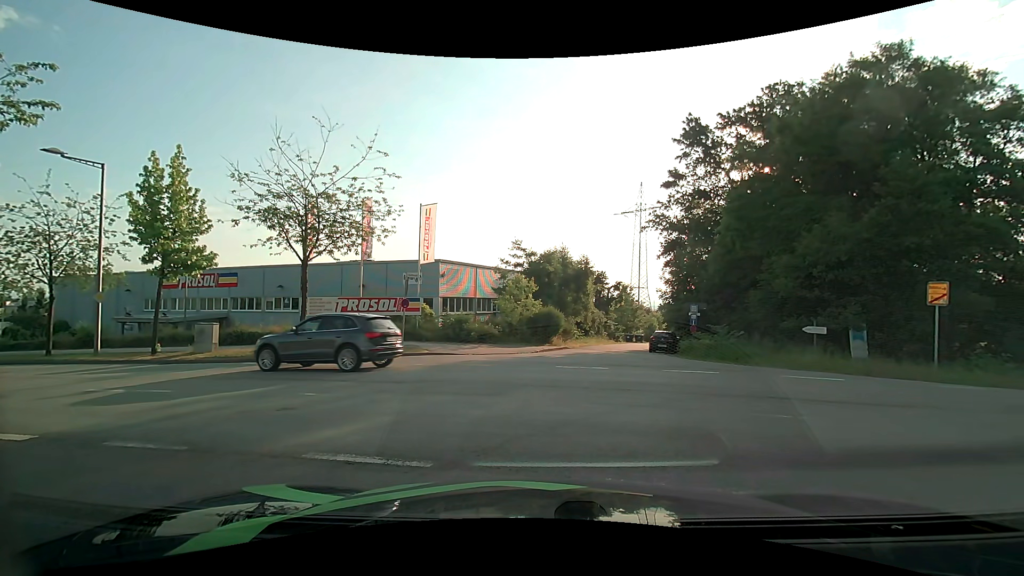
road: residential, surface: asphalt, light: Day
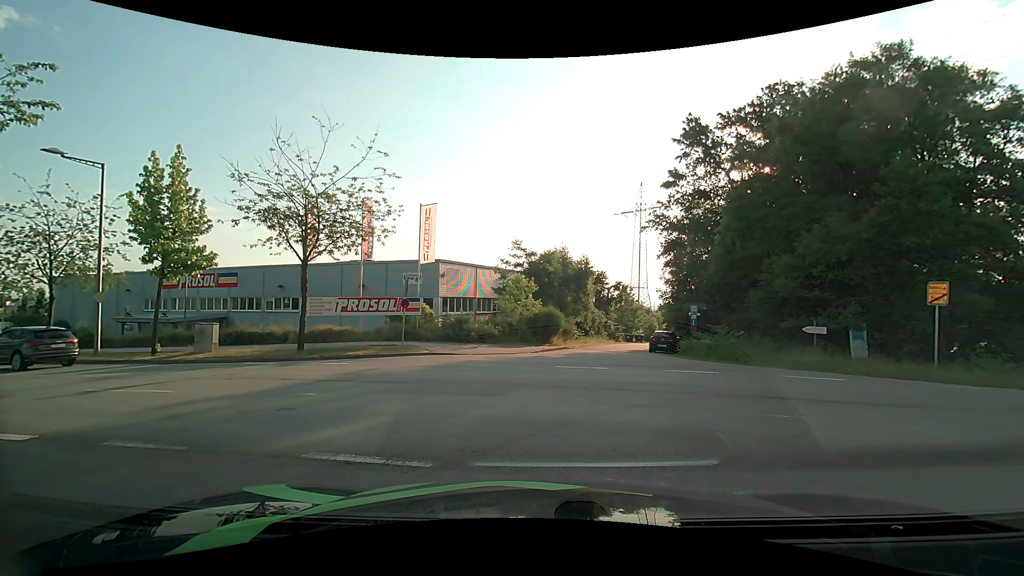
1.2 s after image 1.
(0.0, 0.0) m; 0°
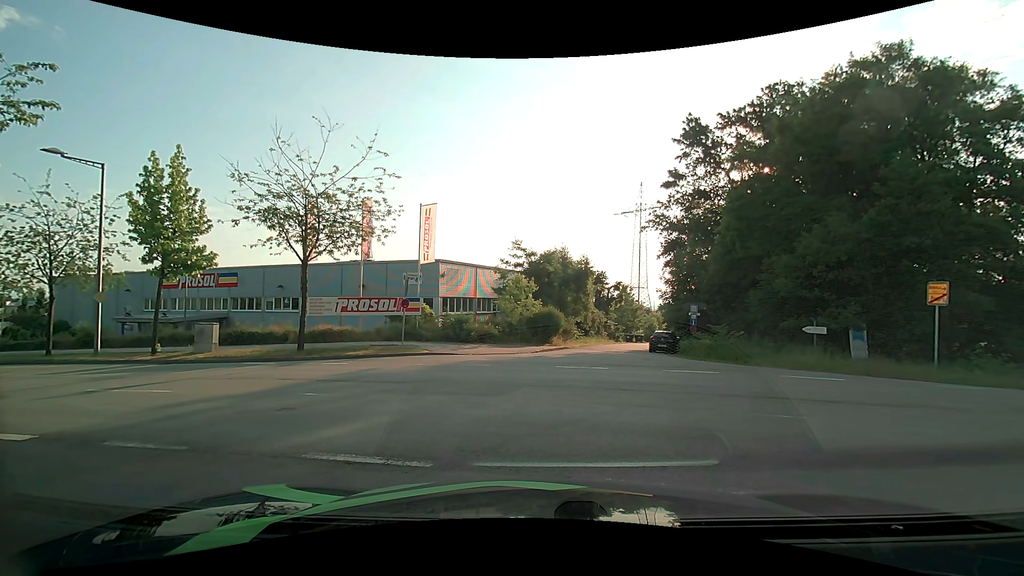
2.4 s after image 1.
(0.0, 0.0) m; 0°
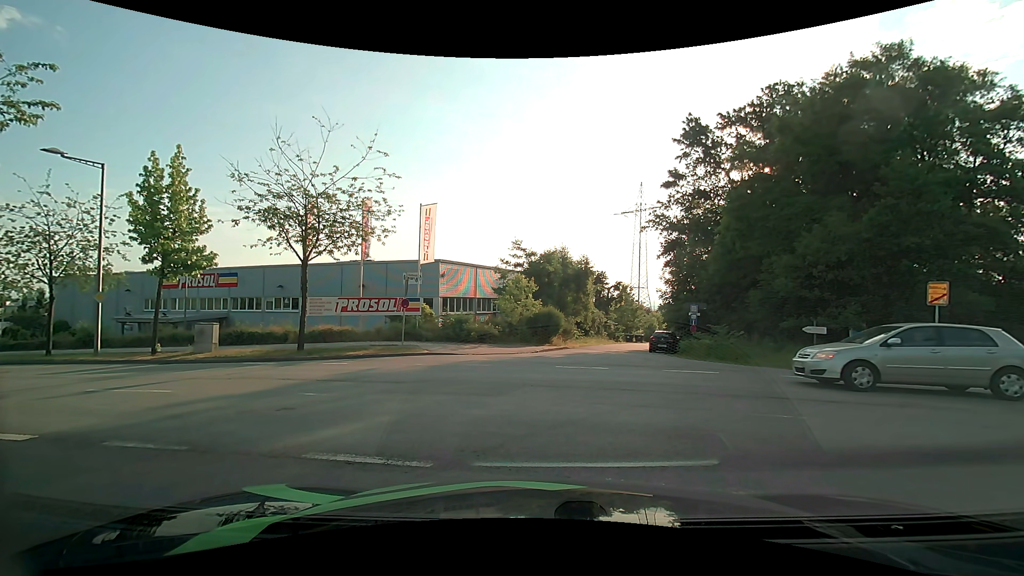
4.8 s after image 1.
(0.0, 0.0) m; 0°
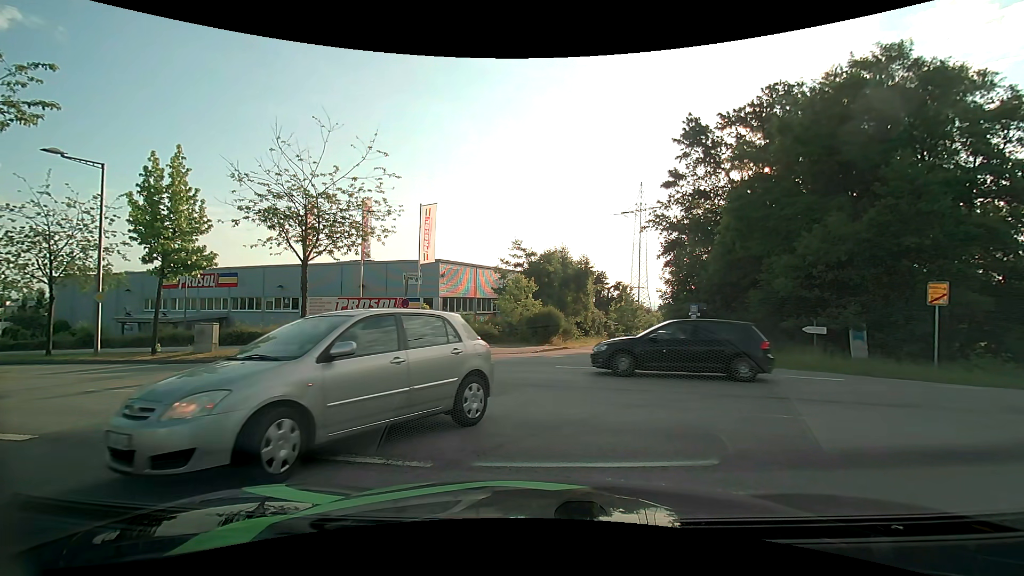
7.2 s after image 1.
(0.0, 0.0) m; 0°
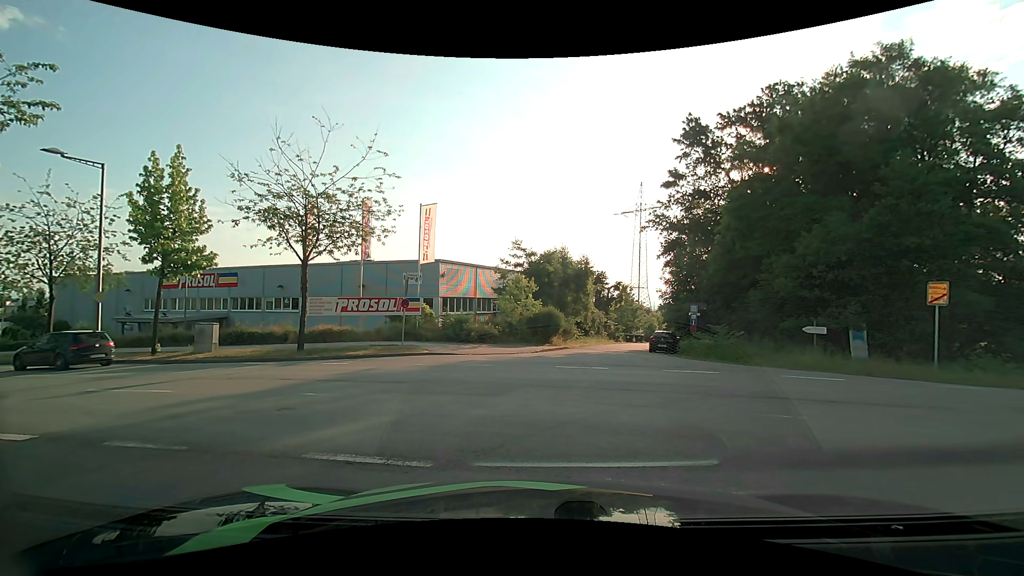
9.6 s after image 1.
(0.0, 0.0) m; 0°
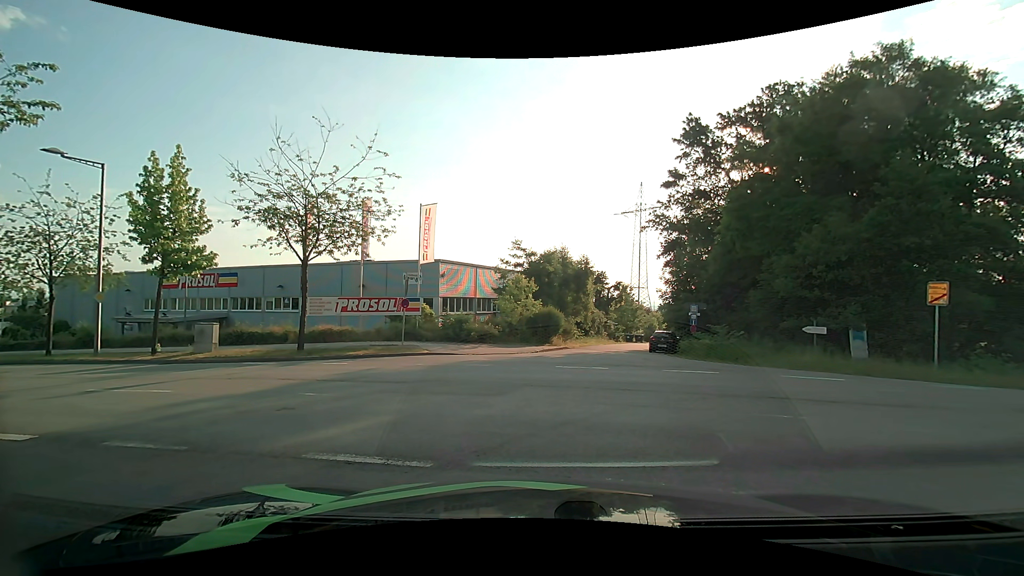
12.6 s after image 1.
(0.0, 0.0) m; 0°
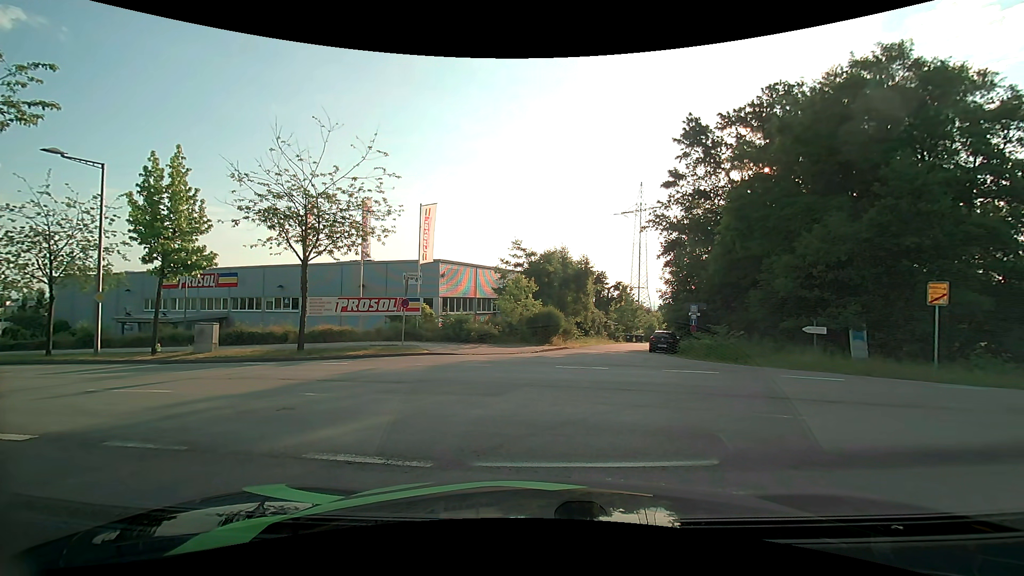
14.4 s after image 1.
(0.0, 0.0) m; 0°
(-2, +10) (-9, +16) (-19, +20) (-28, +23) (-38, +26) (-47, +29) (-57, +32) (-66, +36) (-75, +39) (-84, +44) m
